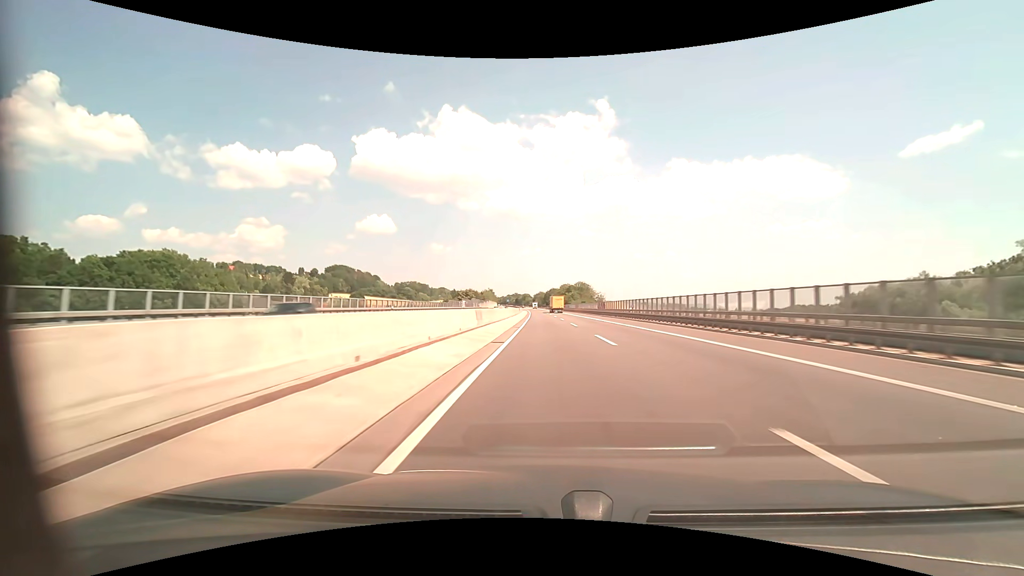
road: motorway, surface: asphalt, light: Day
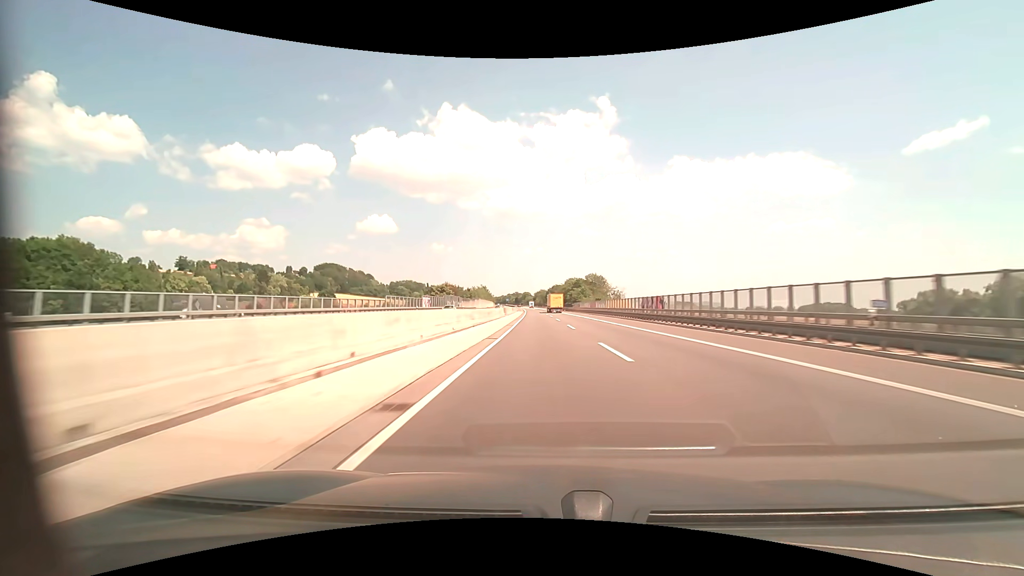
(+0.1, +41.1) m; 0°
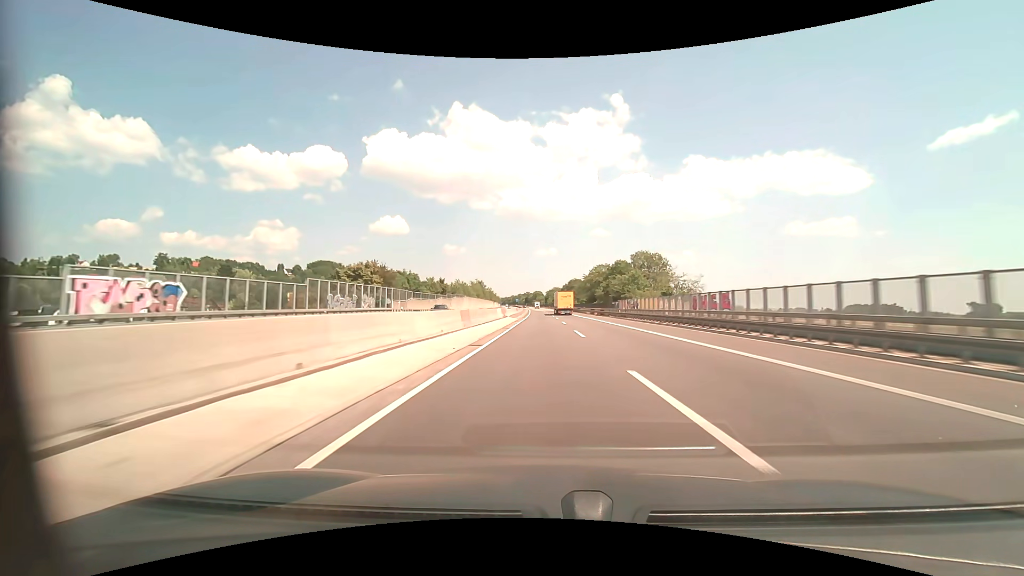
(-0.7, +61.8) m; -1°
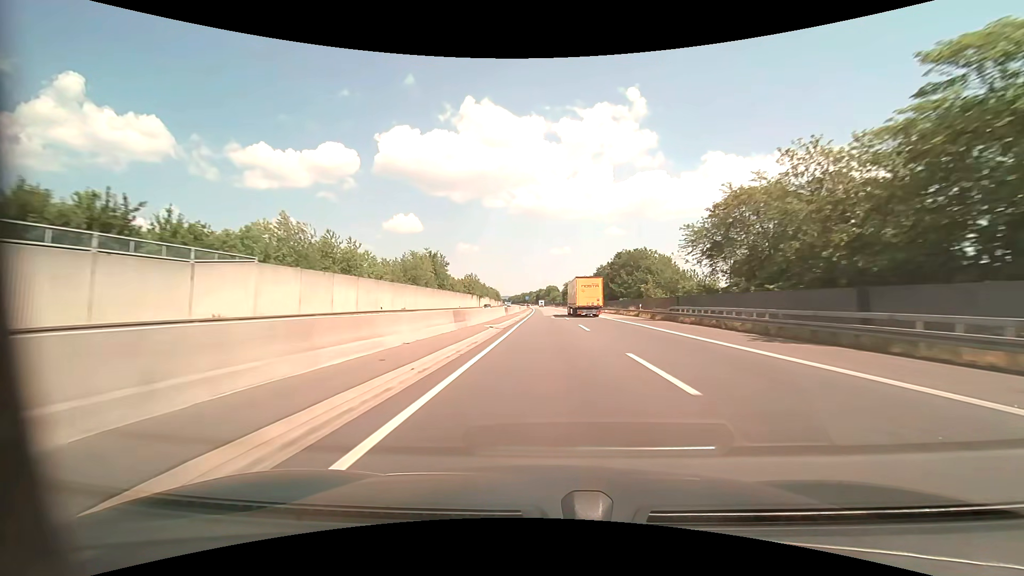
(-1.6, +103.2) m; -2°
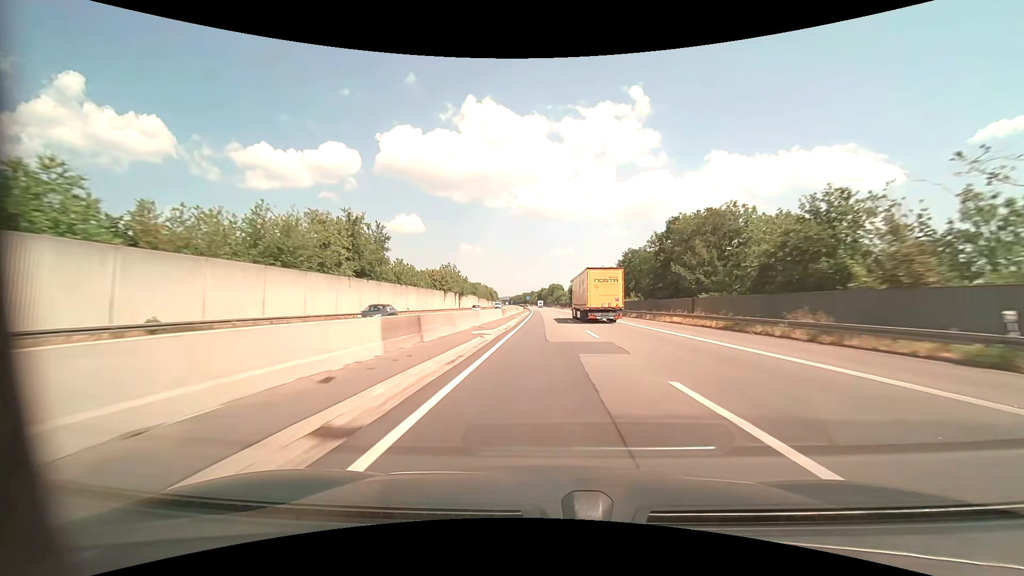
(-0.1, +41.4) m; 0°
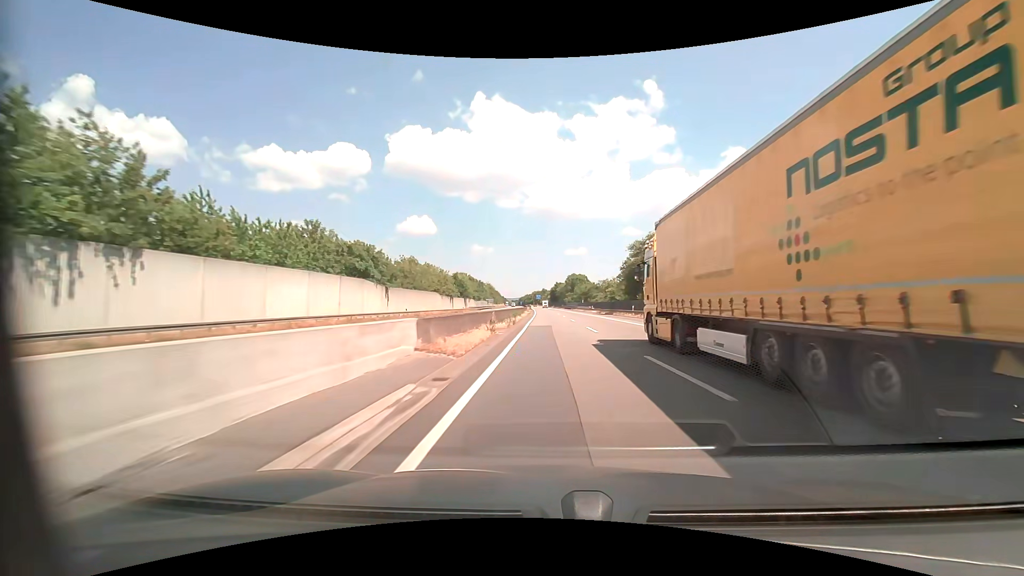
(-1.4, +103.6) m; -2°
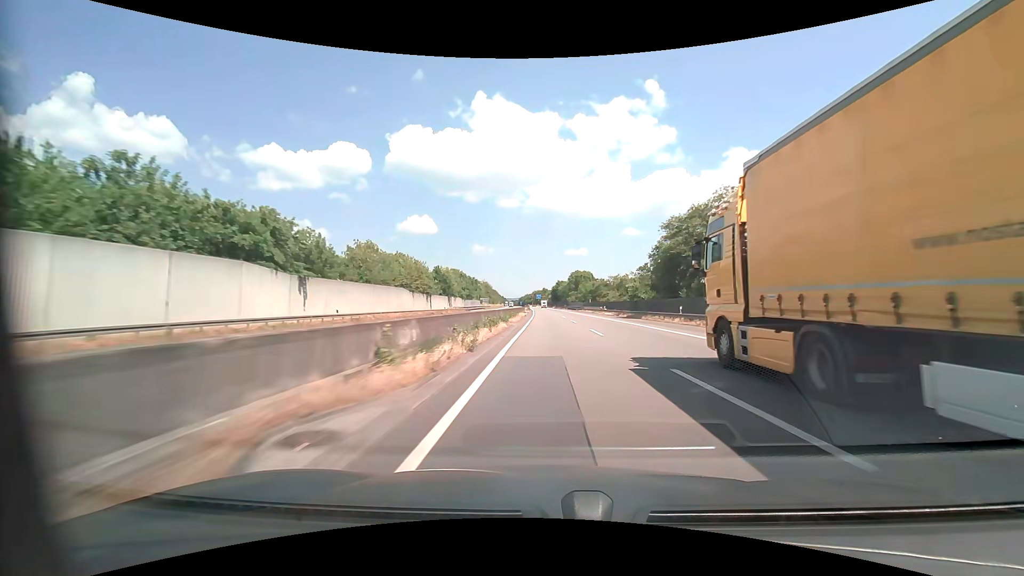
(0.0, +20.8) m; 0°
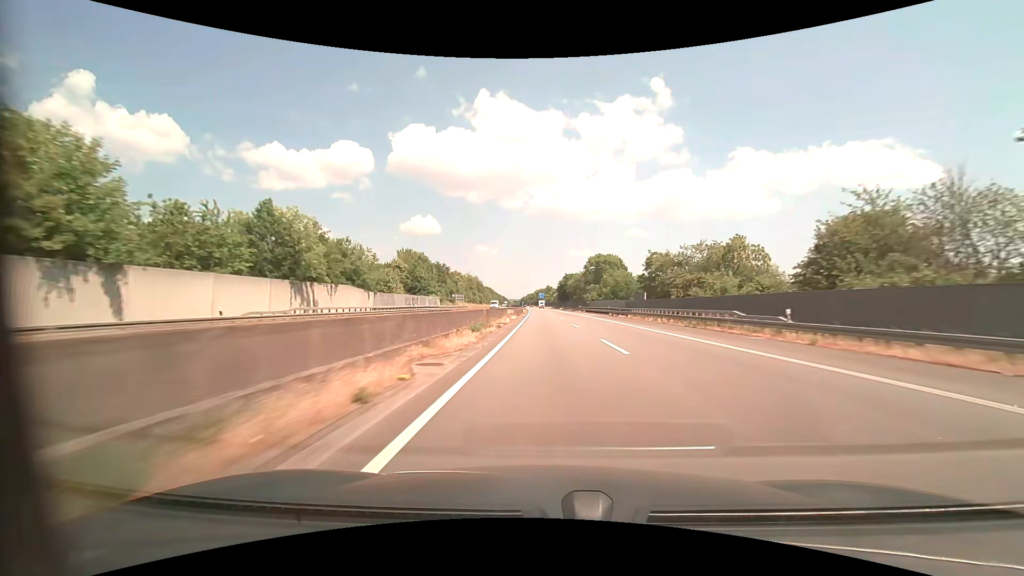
(0.0, +62.2) m; 0°
(0, +10) (0, +20) (0, +30) (0, +40) (0, +50) (-1, +60) (-1, +70) (-1, +80) (-1, +90) (-2, +100) m
